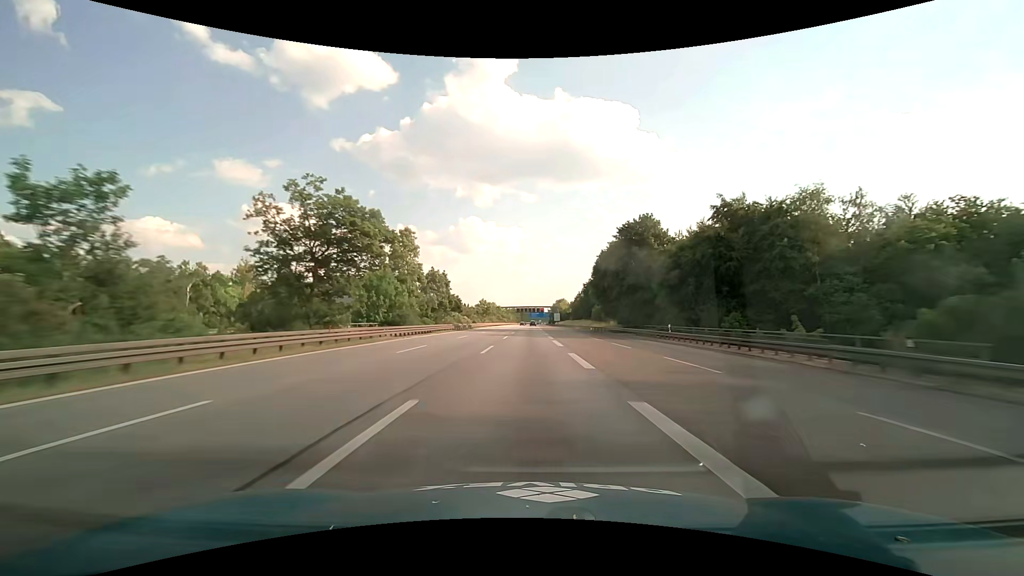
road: motorway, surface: asphalt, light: Day
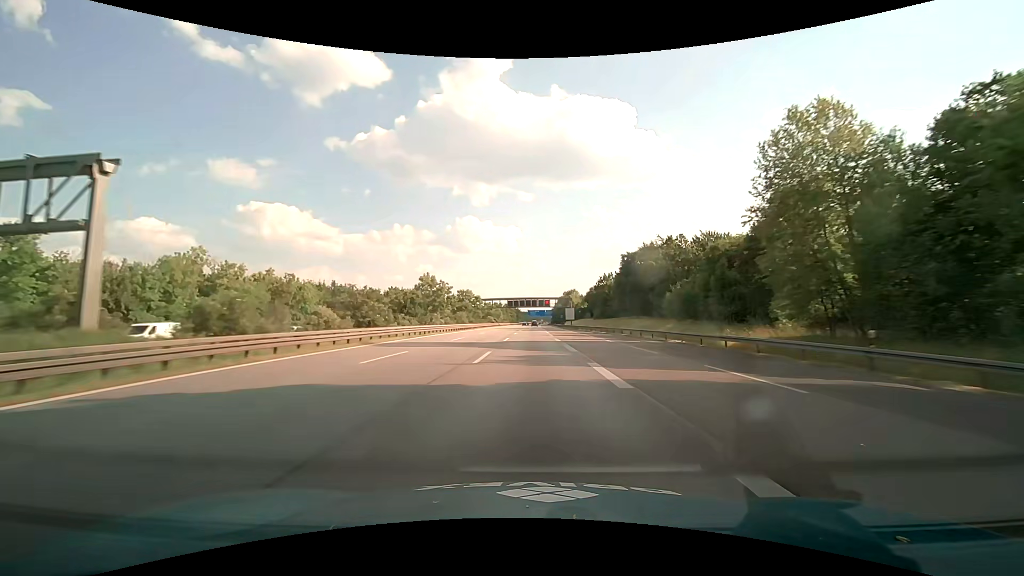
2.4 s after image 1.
(-0.2, +76.8) m; 0°
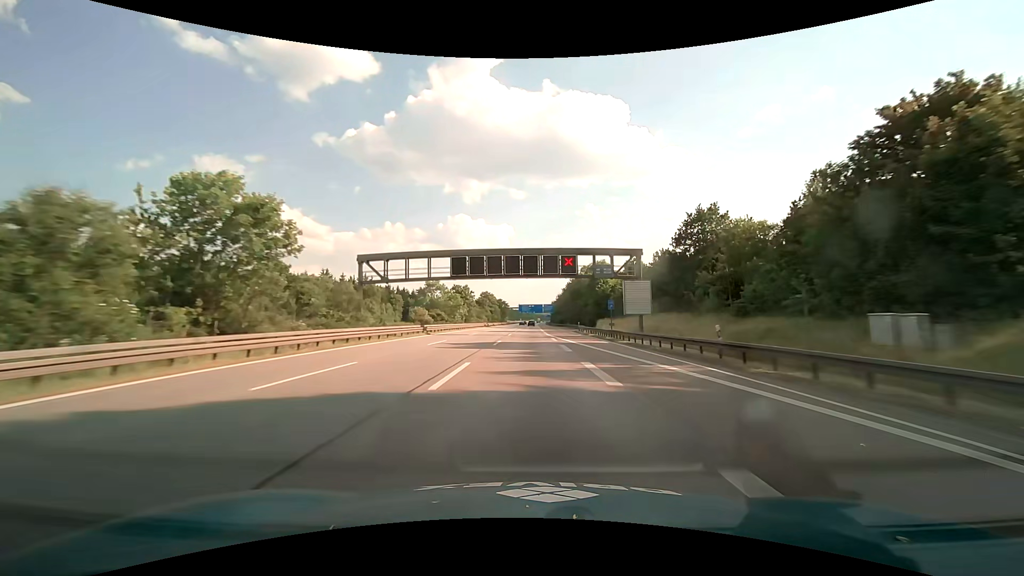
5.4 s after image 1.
(+0.5, +95.4) m; +1°
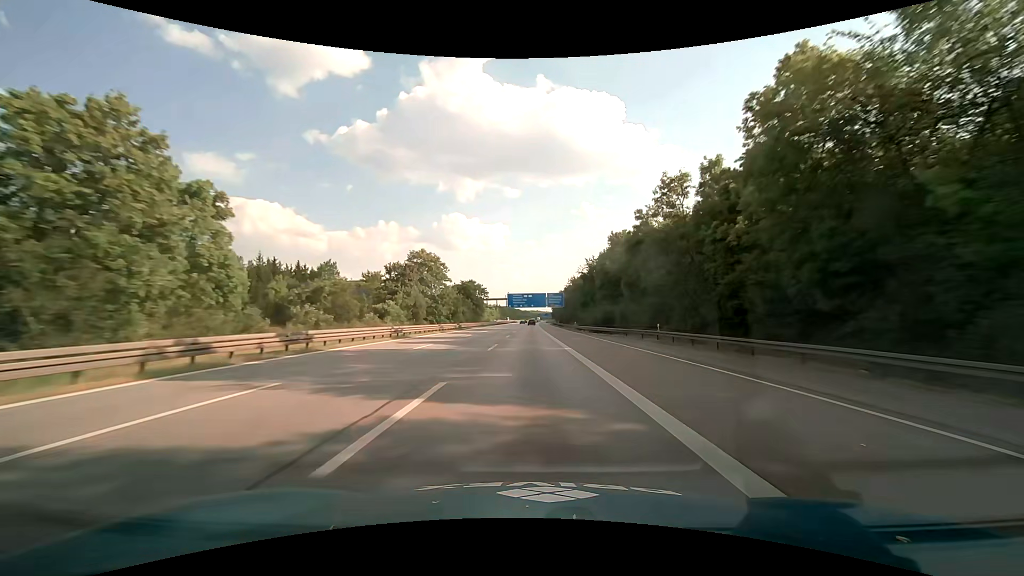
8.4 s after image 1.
(+0.2, +95.0) m; 0°
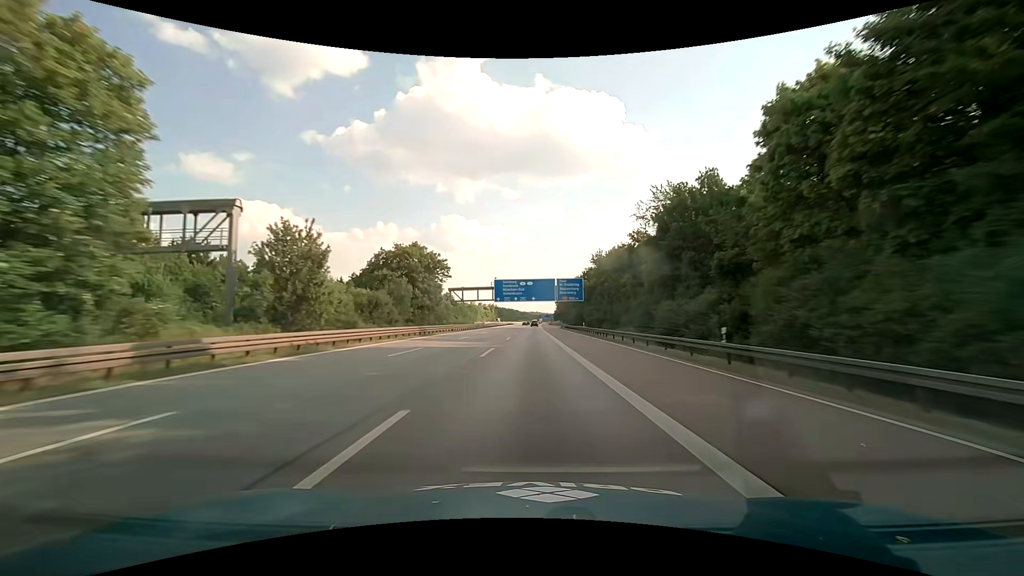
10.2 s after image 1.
(0.0, +57.3) m; 0°
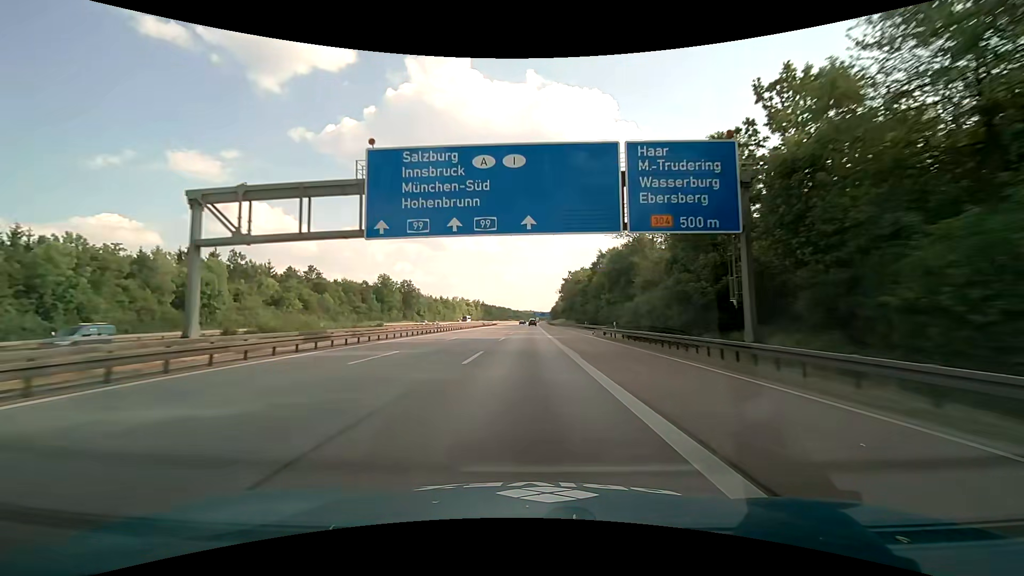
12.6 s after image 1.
(+0.6, +76.5) m; +1°
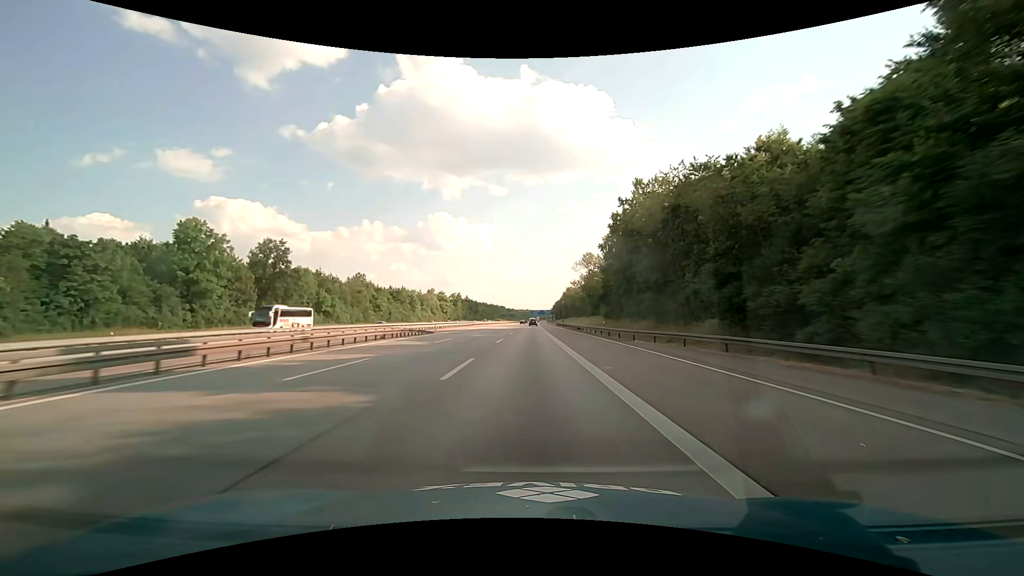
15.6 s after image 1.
(+0.1, +94.0) m; 0°
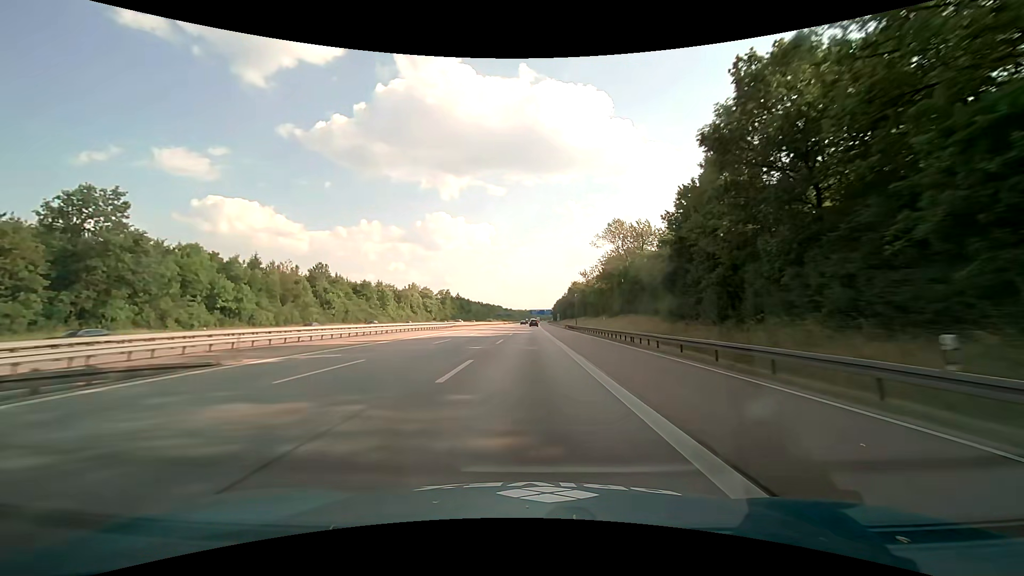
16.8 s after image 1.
(0.0, +36.7) m; 0°
(0, +10) (0, +20) (0, +30) (0, +40) (0, +50) (0, +60) (0, +70) (0, +80) (0, +90) (+1, +100) m
